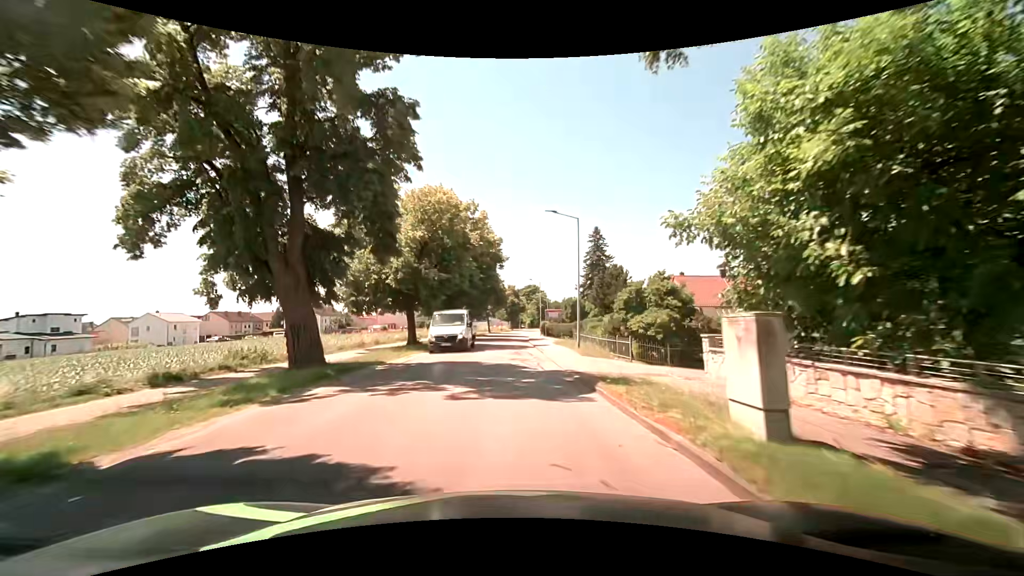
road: unclassified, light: Day
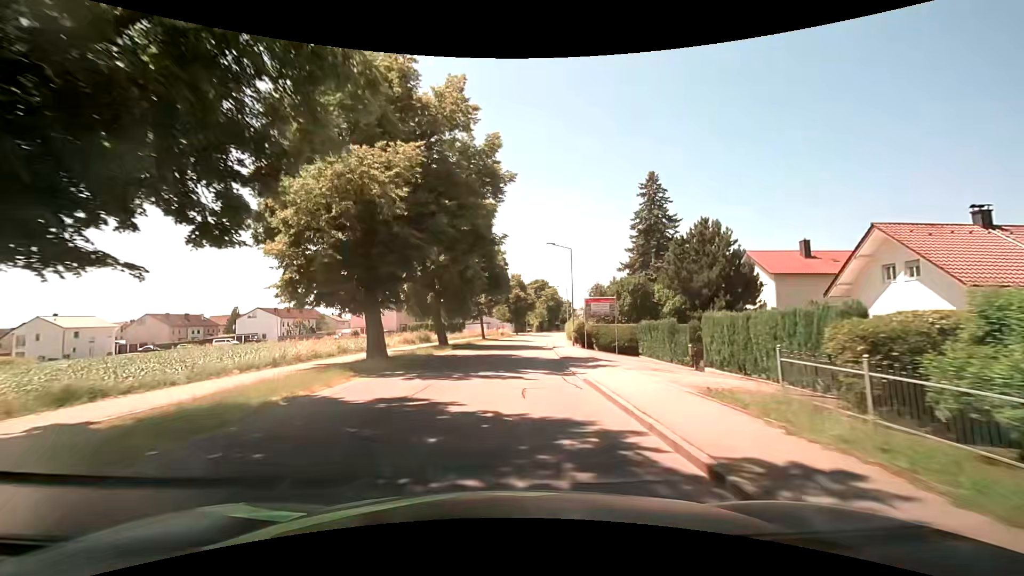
(-0.2, +28.8) m; -1°
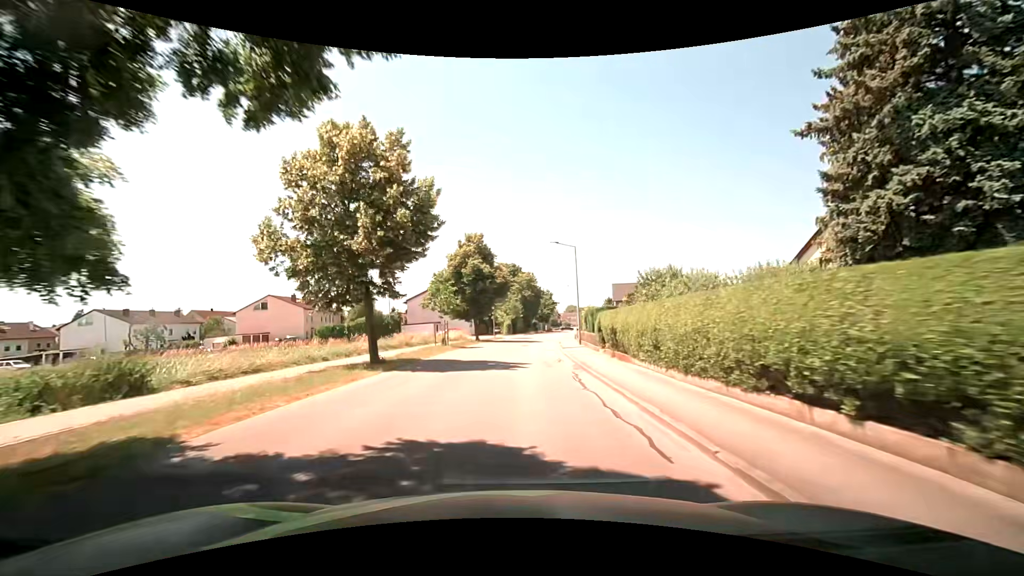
(+1.1, +35.8) m; +4°
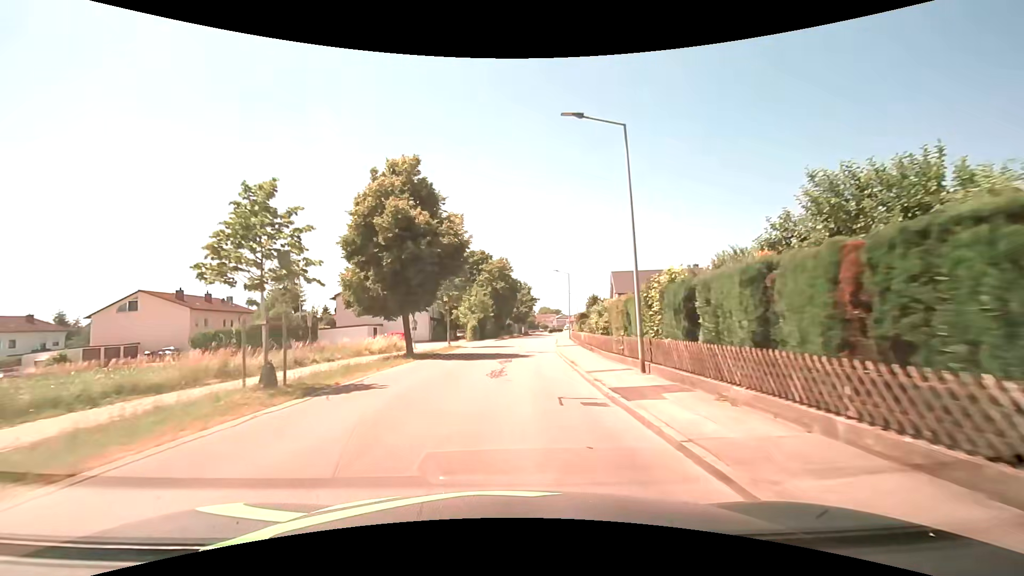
(+0.6, +21.5) m; +3°
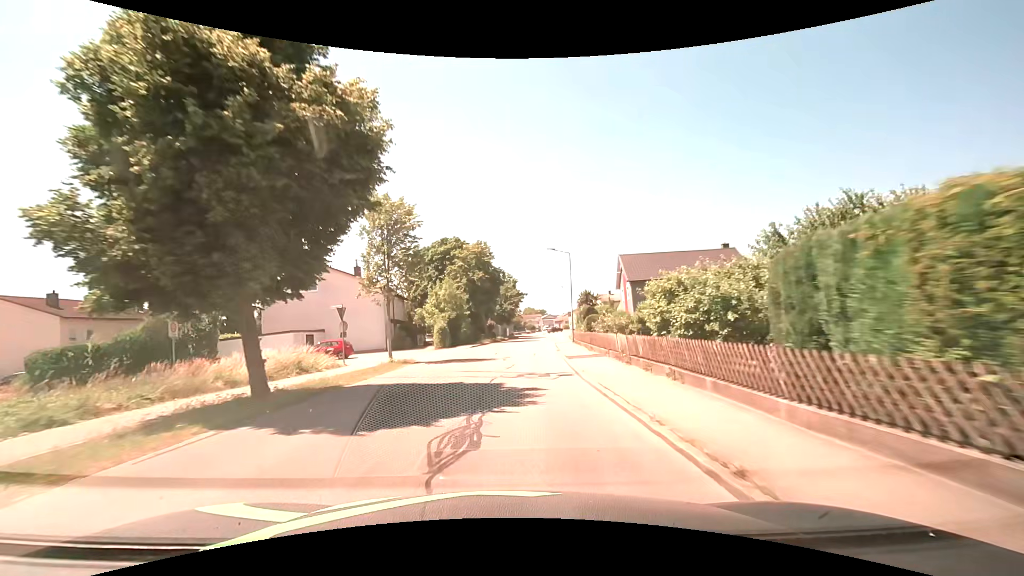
(+0.3, +14.3) m; +2°
(0, +10) (0, +20) (+1, +30) (+2, +40) (+3, +50) (+4, +60) (+6, +70) (+7, +80) (+9, +89) (+11, +99) m
